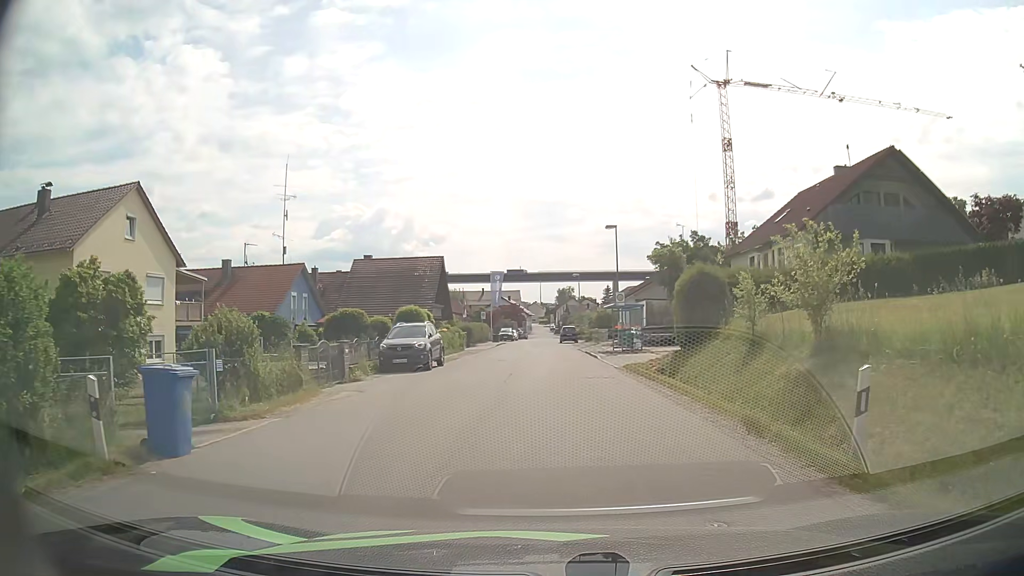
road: unclassified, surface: asphalt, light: Day
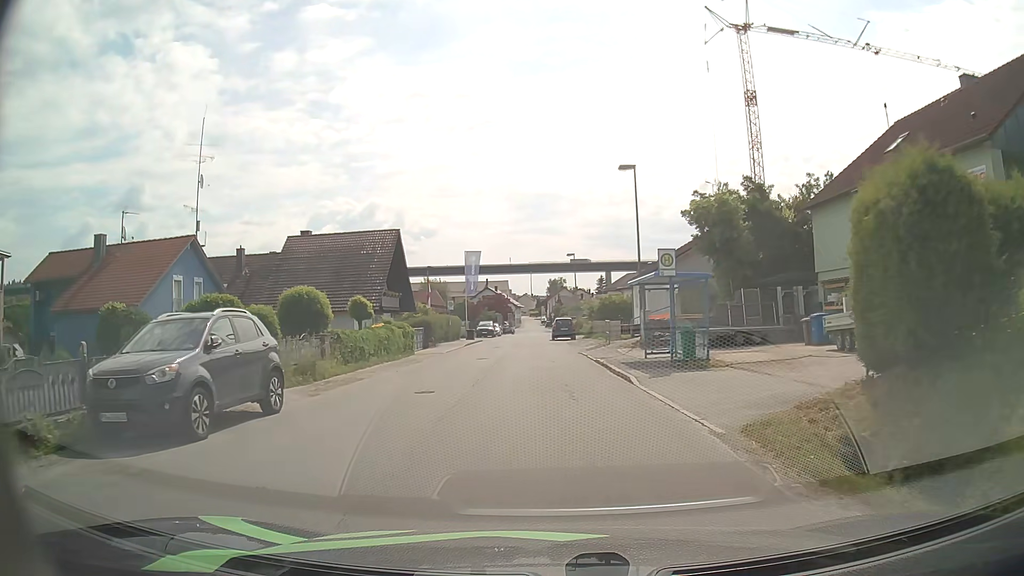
(+0.1, +15.7) m; 0°
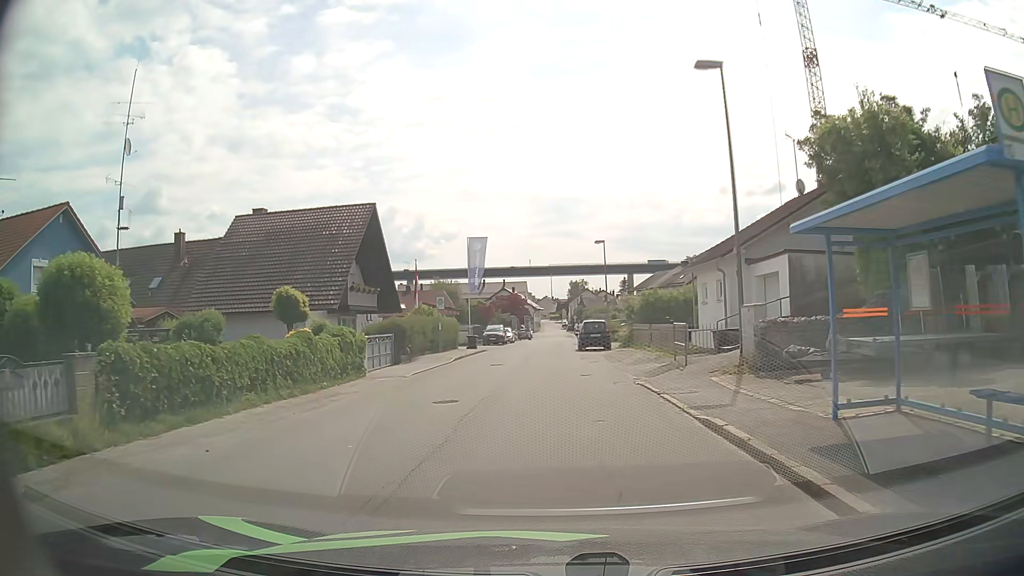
(-0.2, +13.0) m; -2°
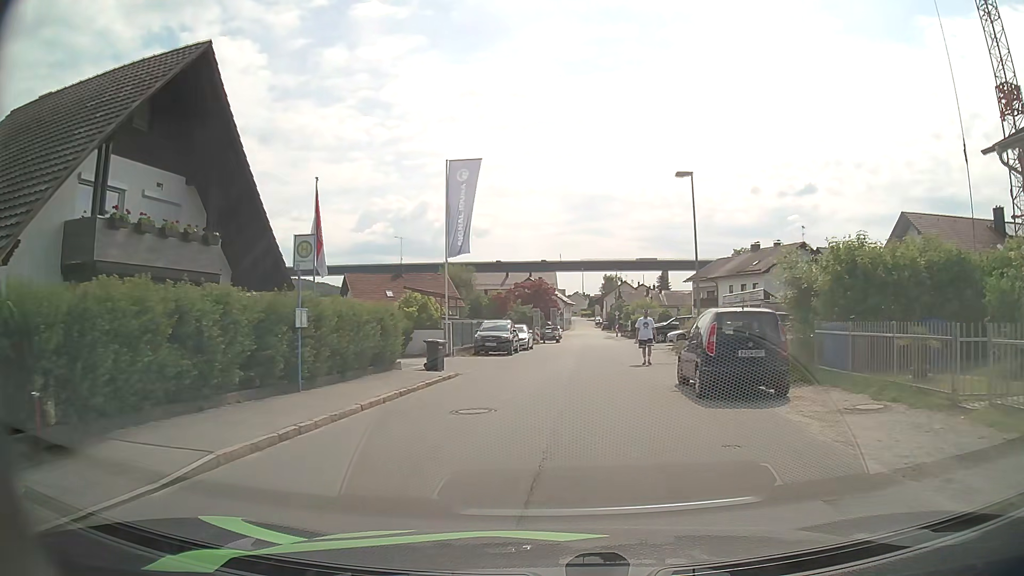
(-0.5, +23.6) m; -2°
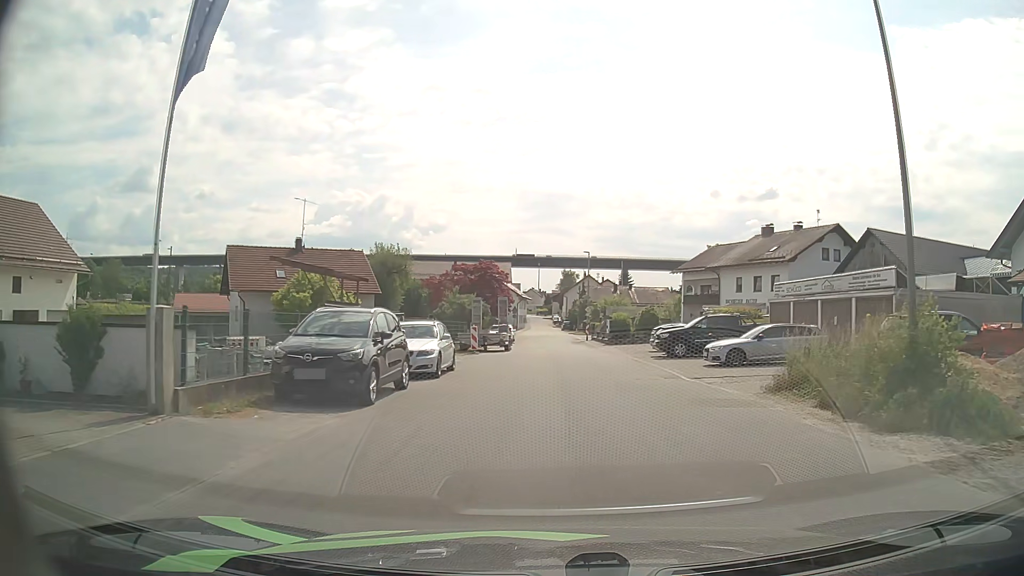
(+0.1, +19.8) m; +3°
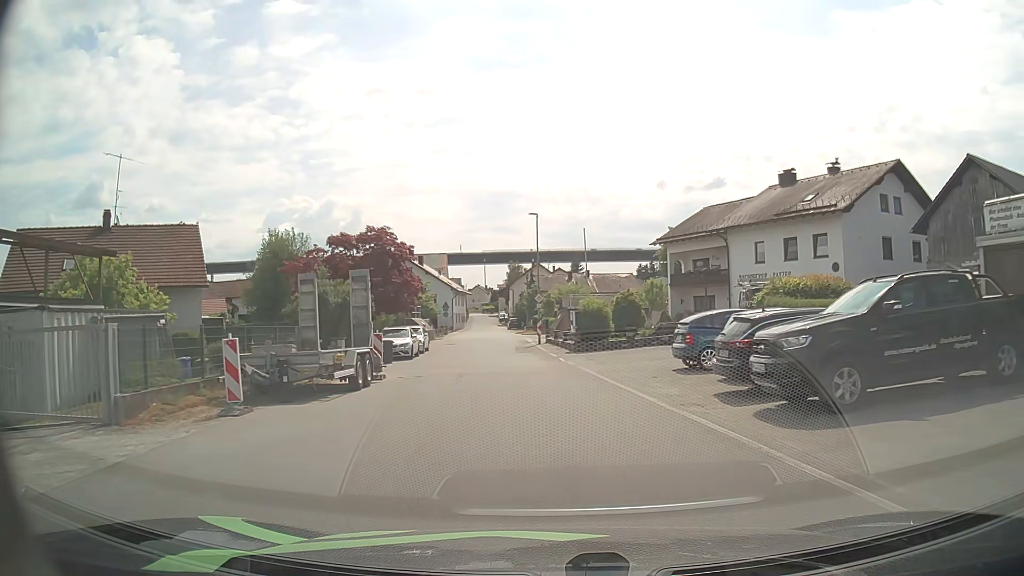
(+1.1, +20.4) m; +5°
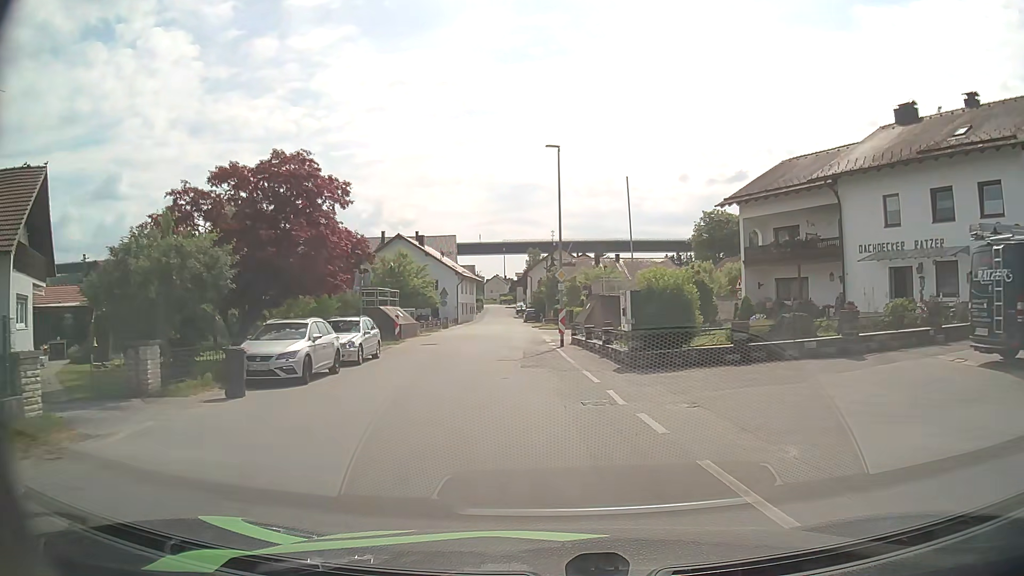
(-0.2, +15.2) m; -2°
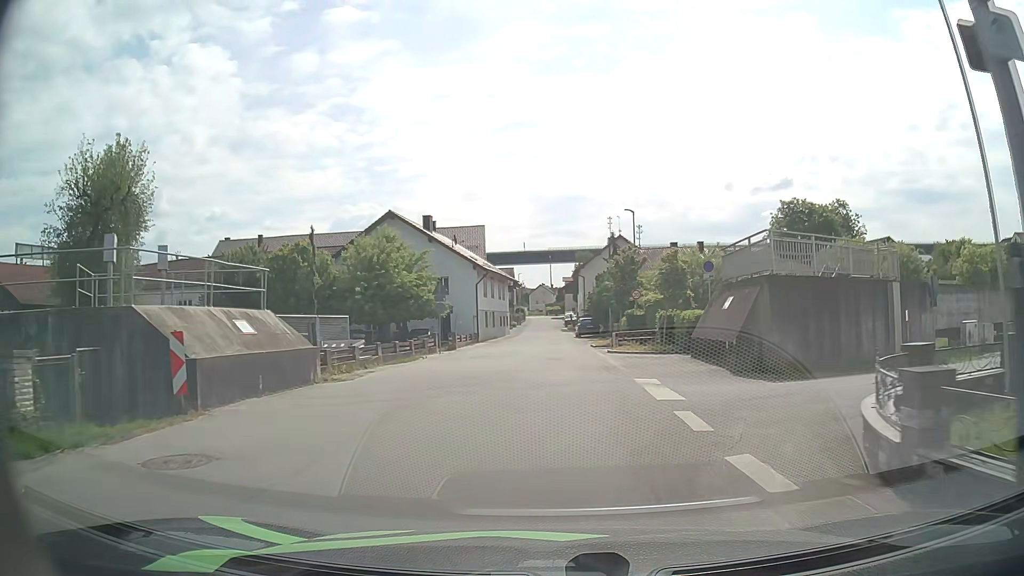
(-1.0, +25.2) m; -3°
(0, +10) (0, +20) (0, +30) (0, +40) (0, +50) (0, +60) (0, +70) (0, +80) (-1, +90) (-1, +100) m
